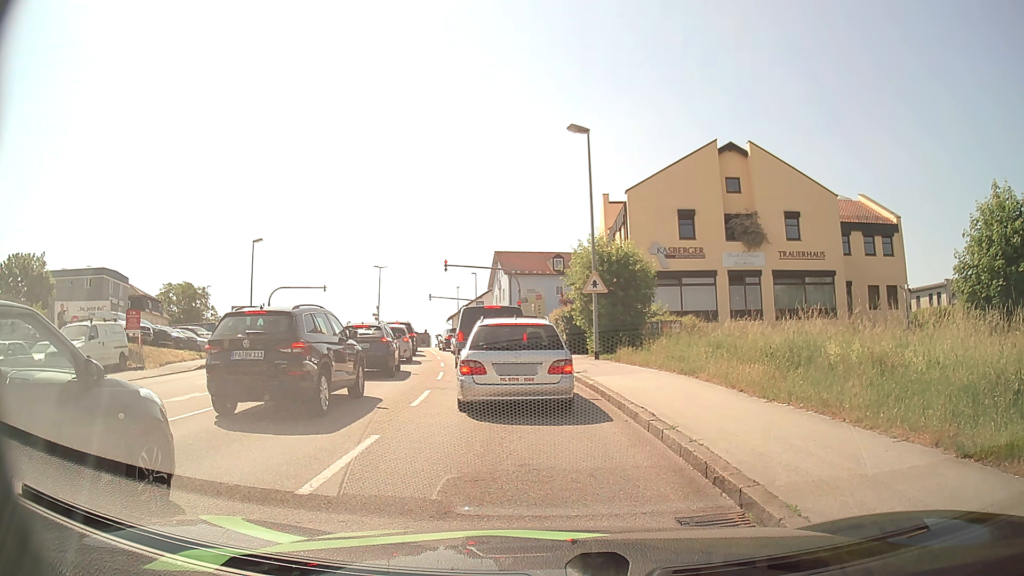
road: tertiary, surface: asphalt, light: Day
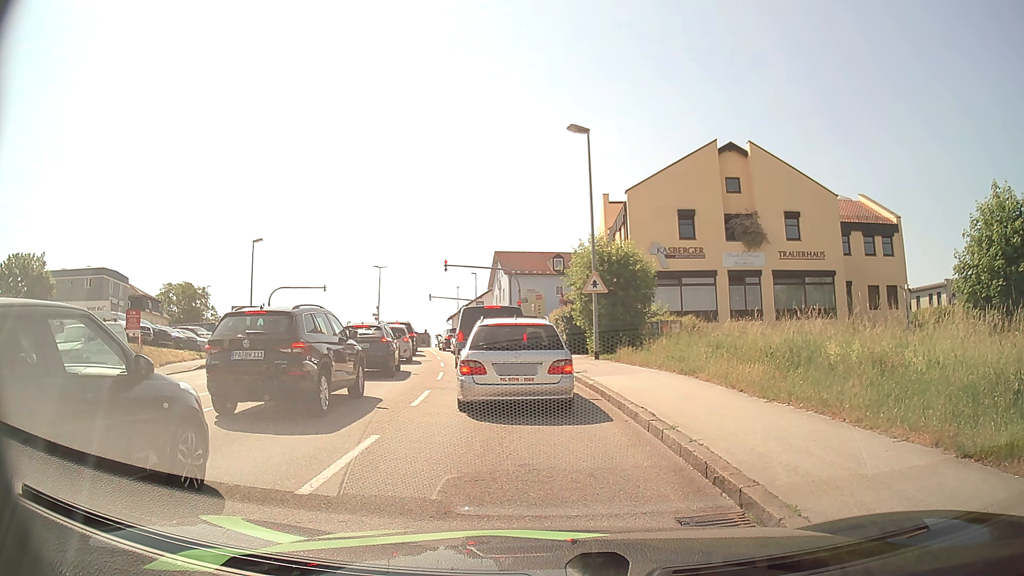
(0.0, 0.0) m; 0°
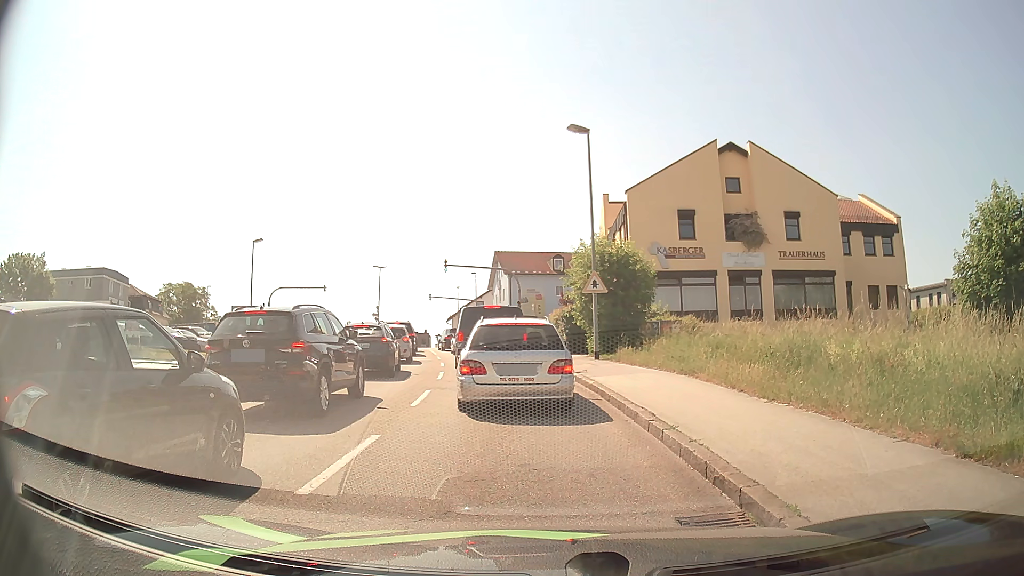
(0.0, 0.0) m; 0°
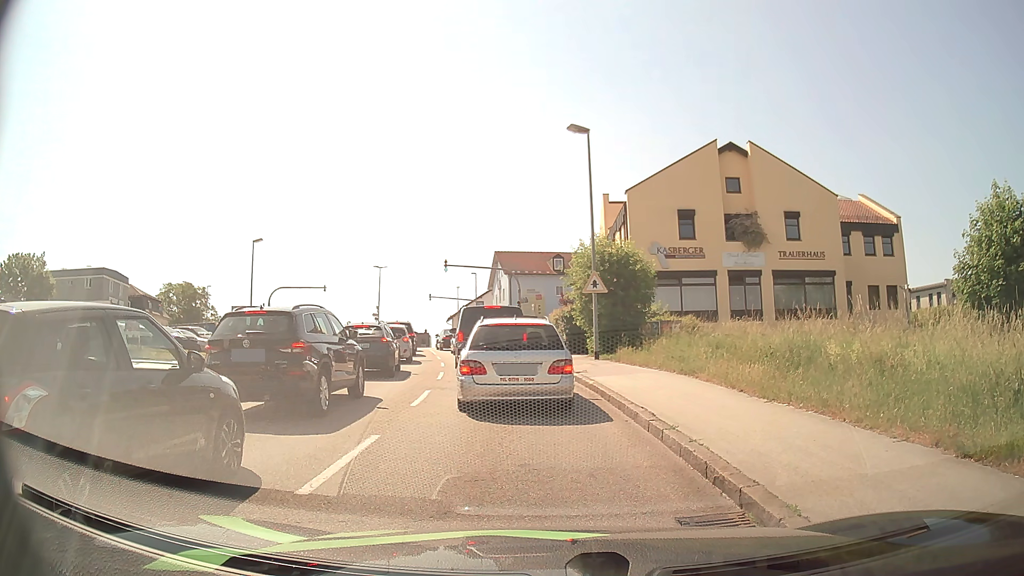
(0.0, 0.0) m; 0°
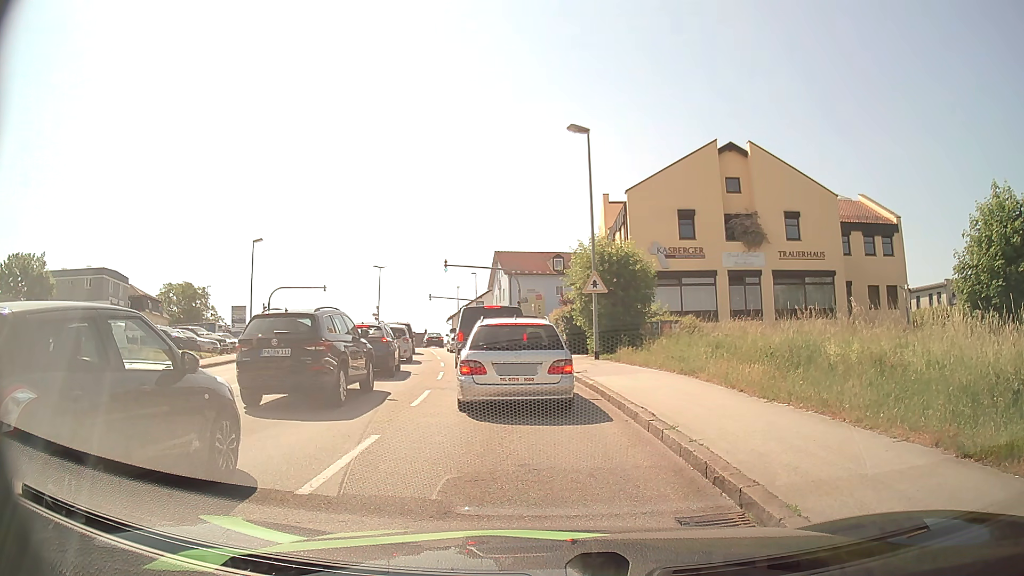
(0.0, 0.0) m; 0°
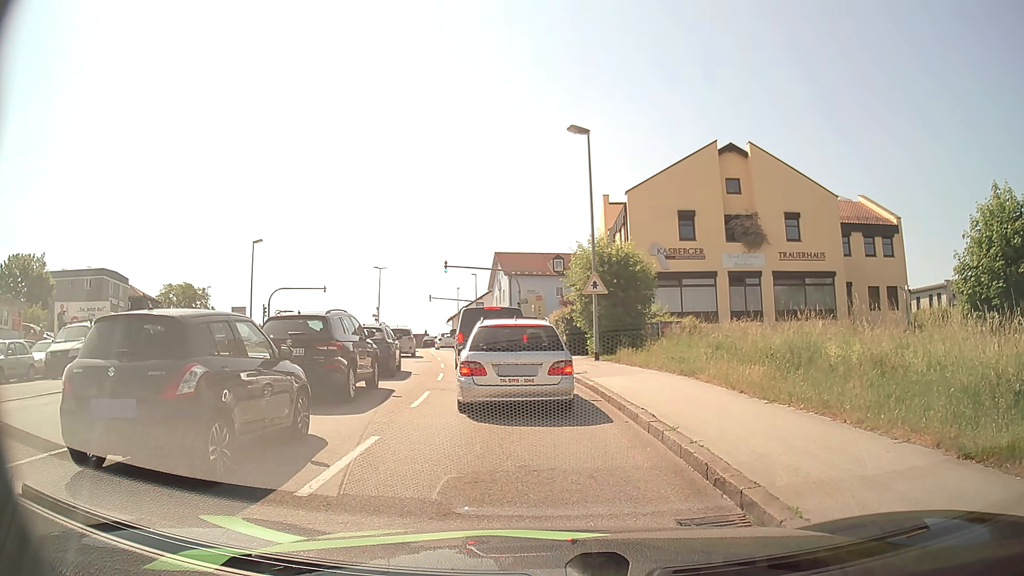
(0.0, 0.0) m; 0°
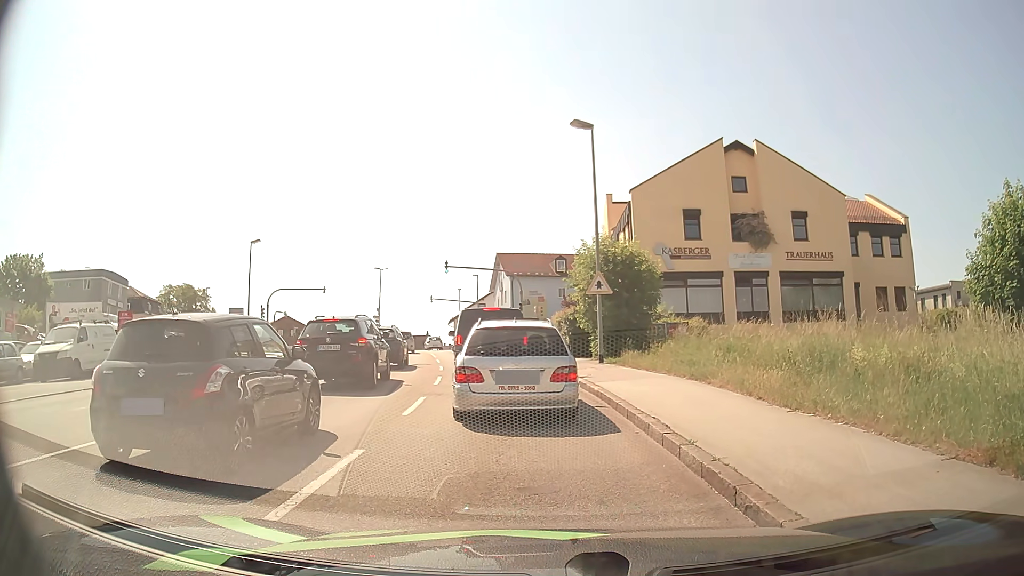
(0.0, +0.8) m; 0°
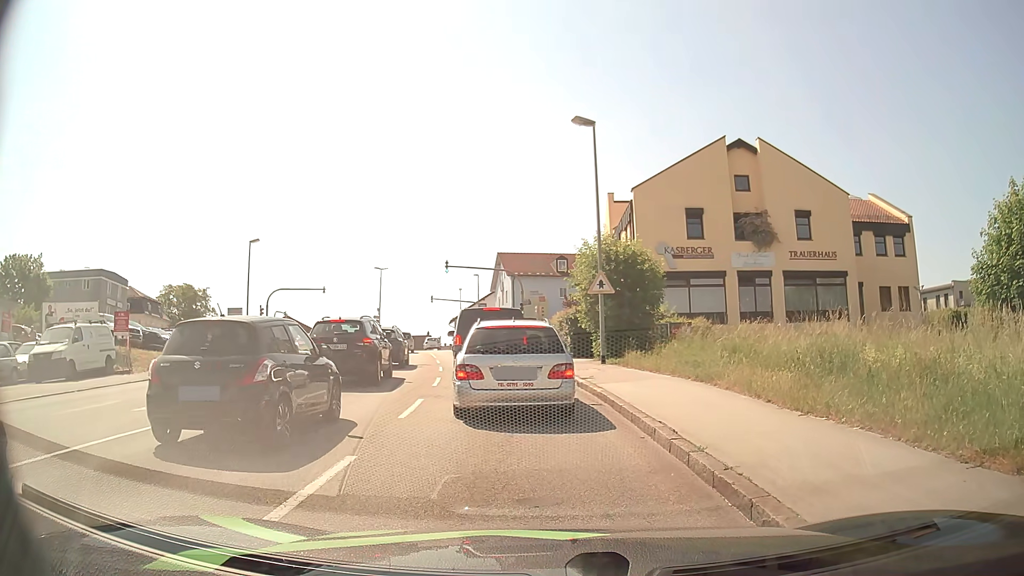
(0.0, +0.4) m; 0°
